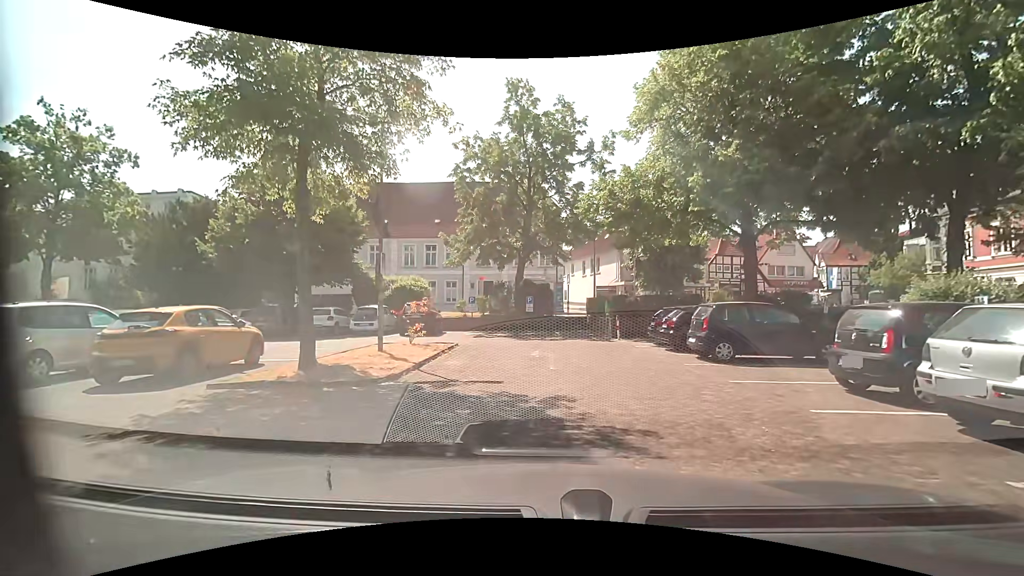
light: Day
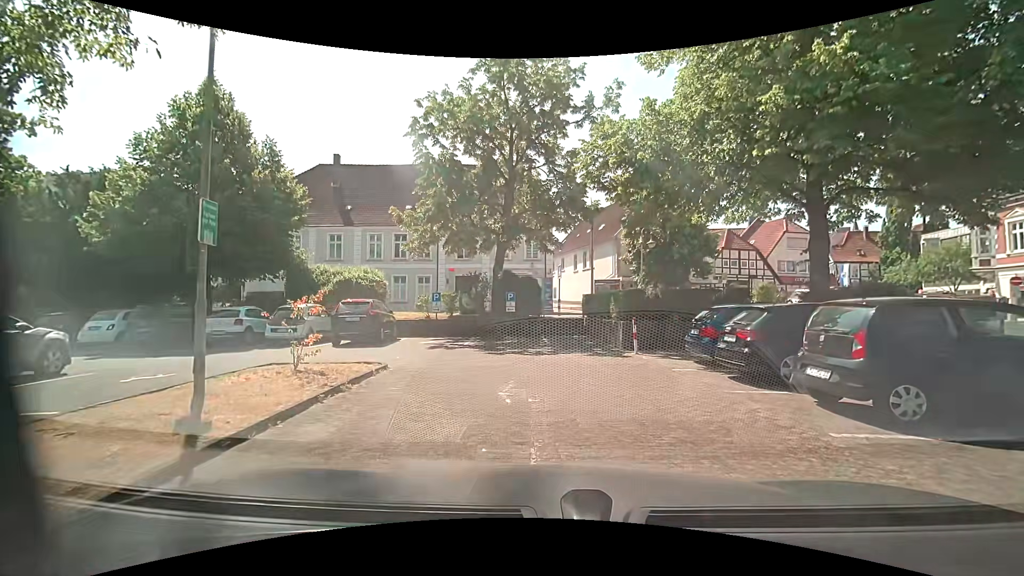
(+0.2, +6.6) m; +3°
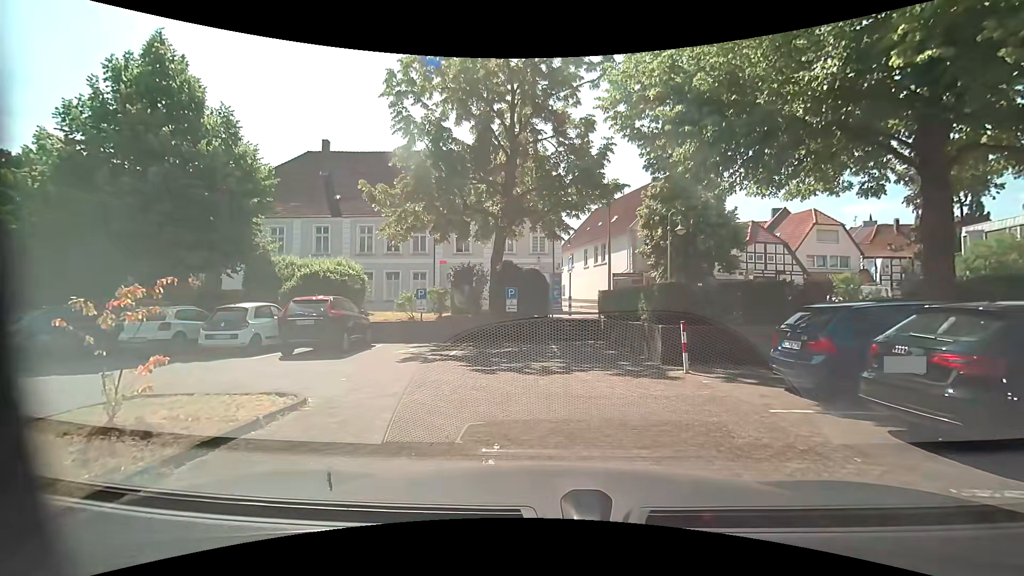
(-0.1, +4.2) m; -3°
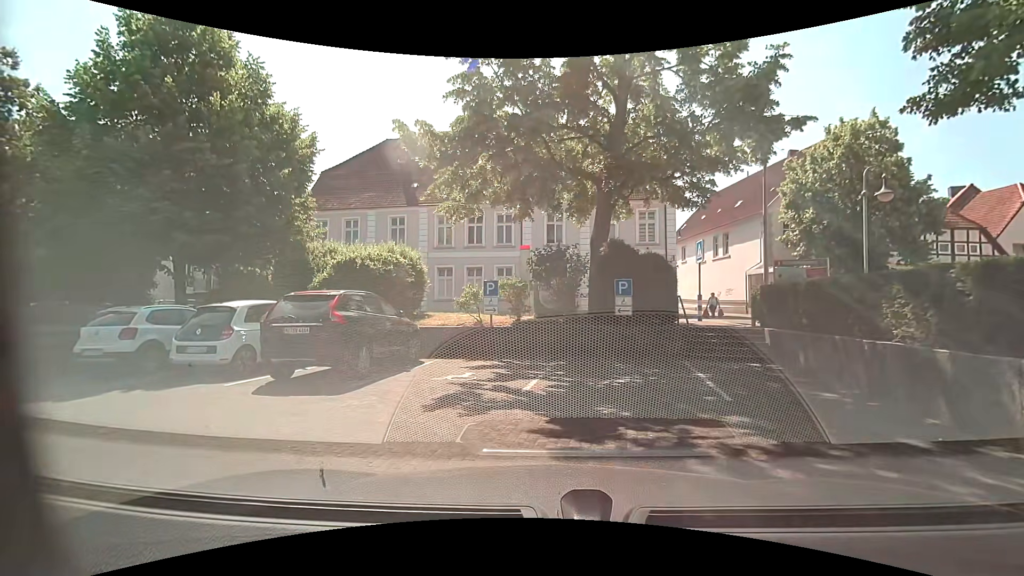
(-0.3, +5.9) m; -10°
